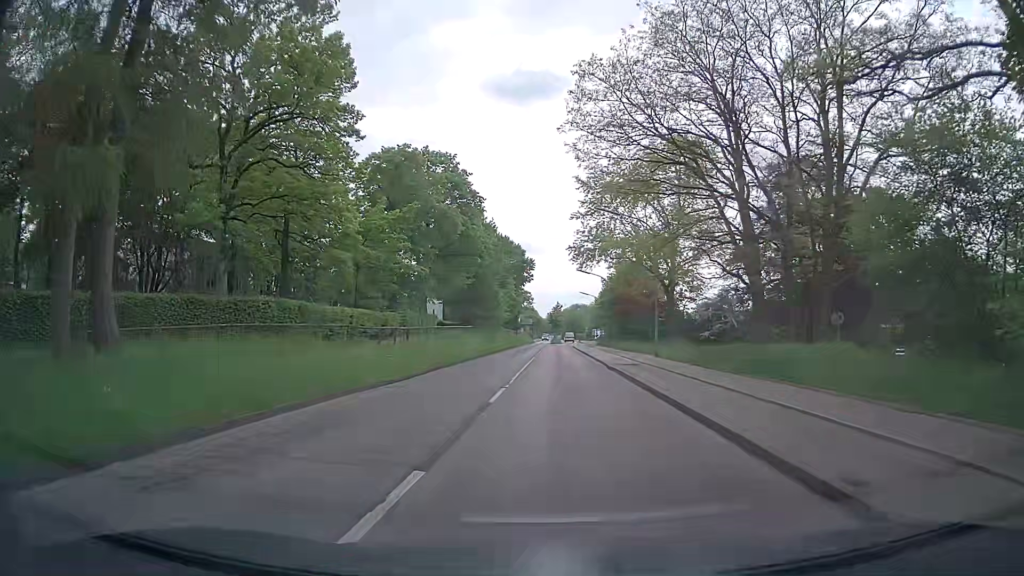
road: tertiary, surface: asphalt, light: Day
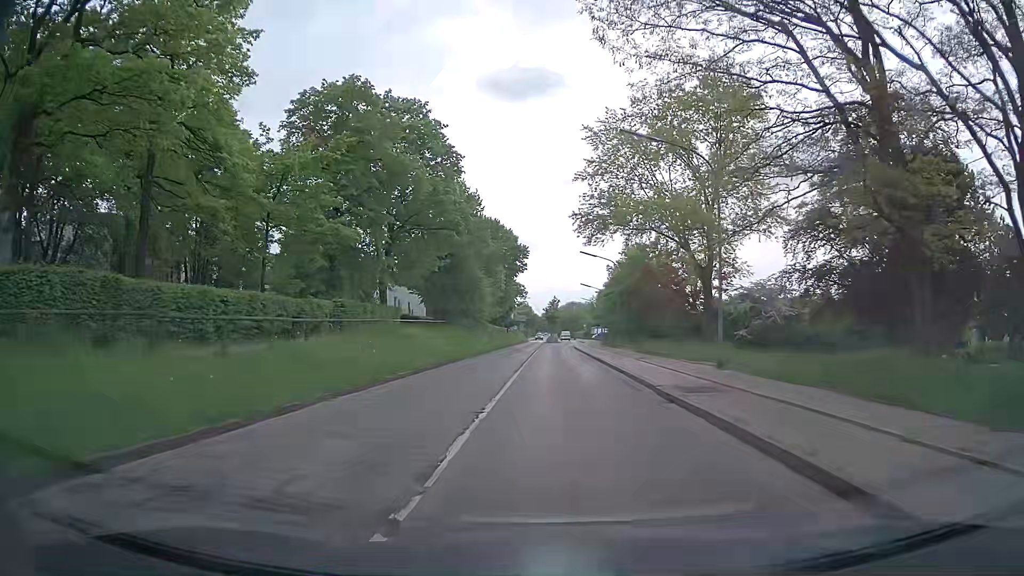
(0.0, +13.1) m; +1°
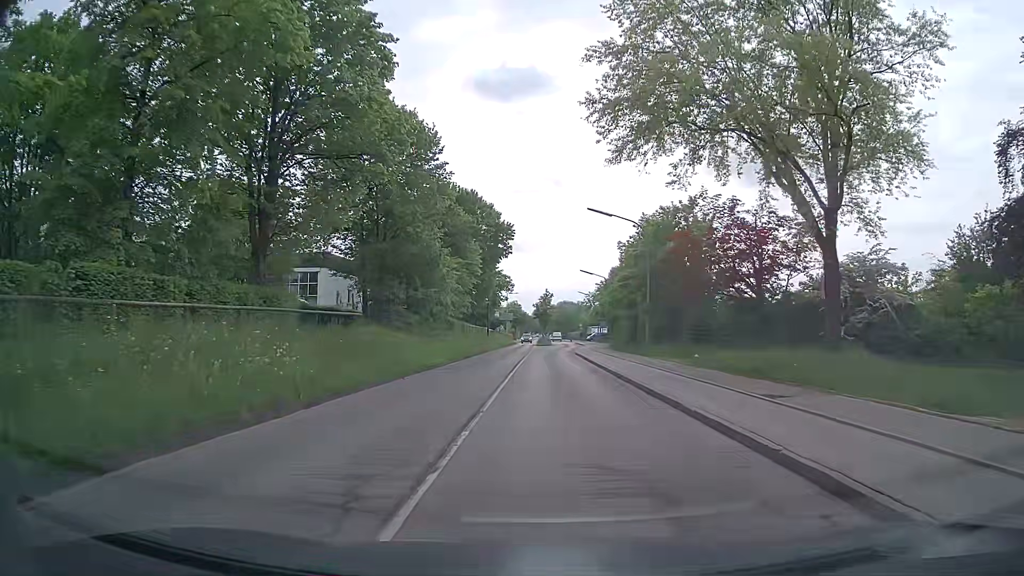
(-0.2, +18.6) m; 0°
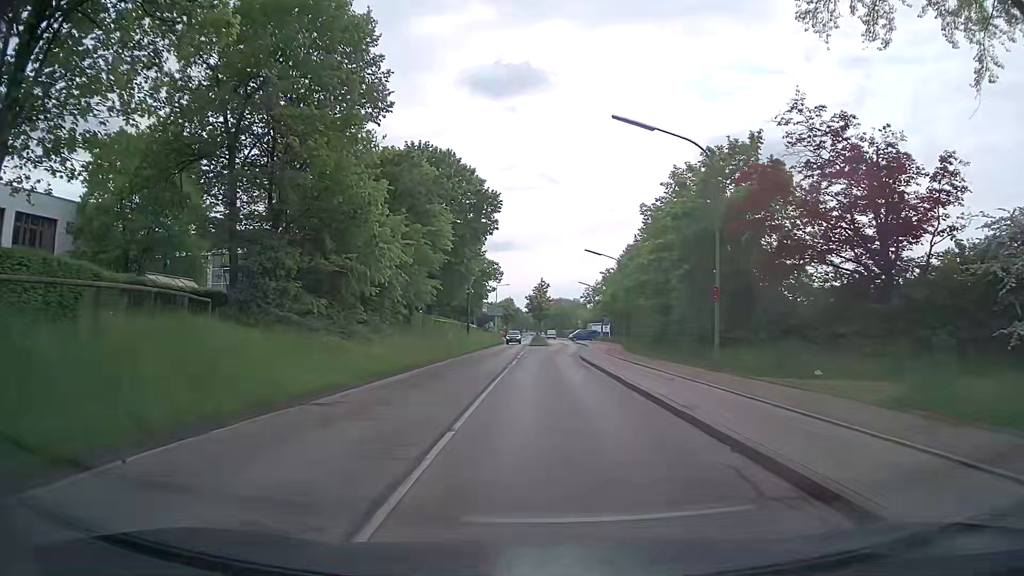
(0.0, +14.7) m; 0°
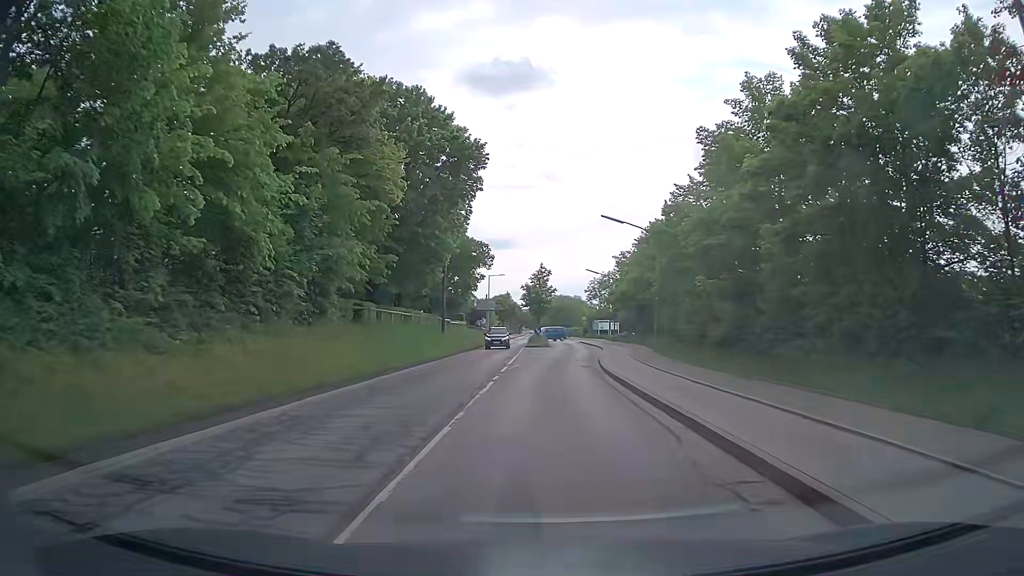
(+0.1, +14.3) m; 0°
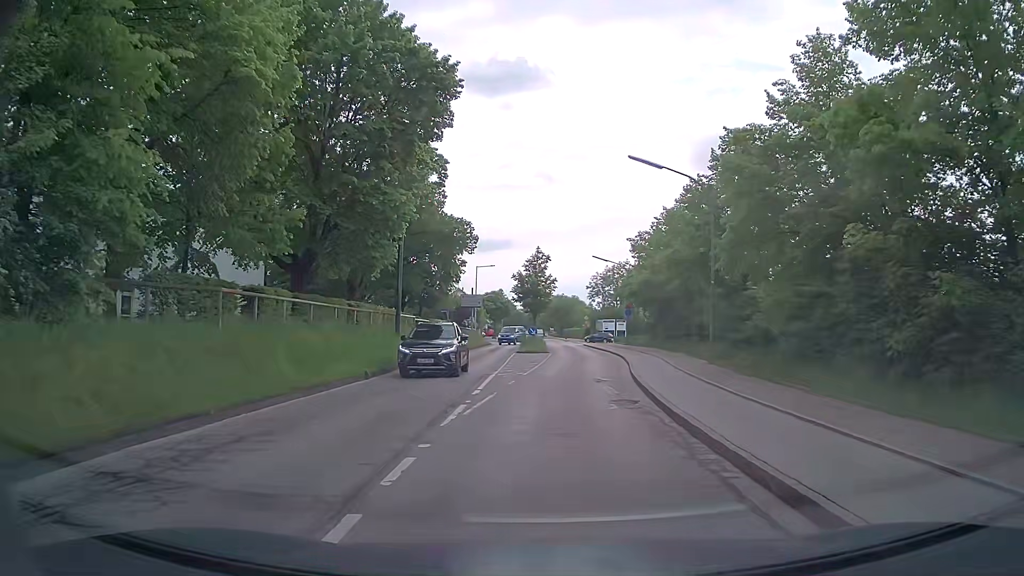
(-0.2, +12.9) m; 0°
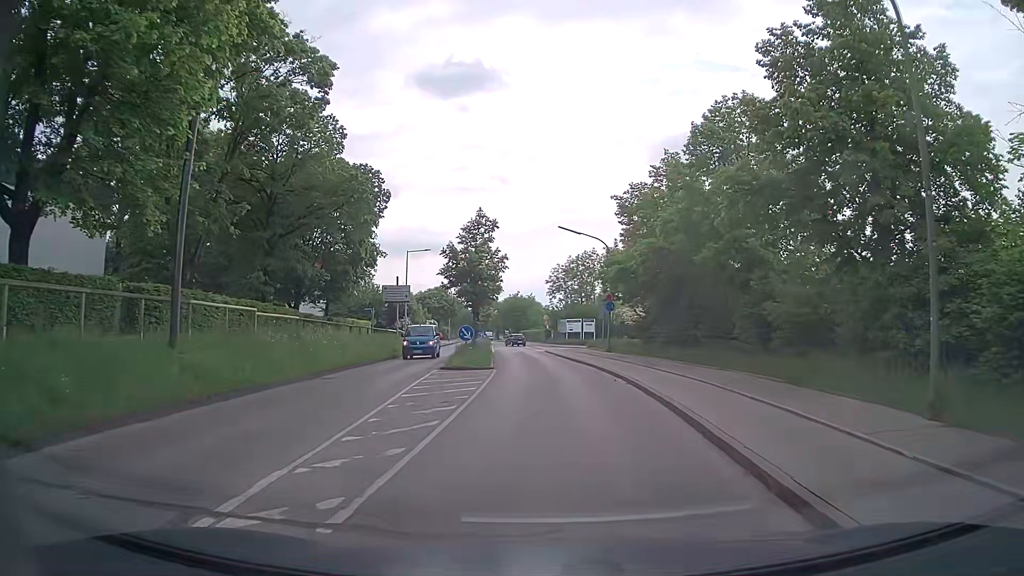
(+0.4, +16.6) m; +4°
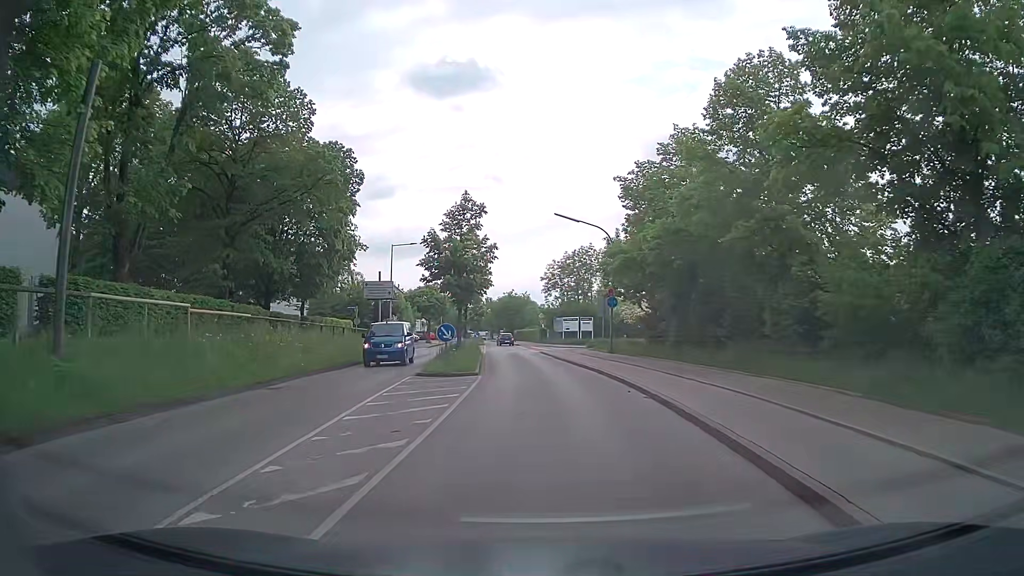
(0.0, +4.1) m; -1°
(0, +10) (0, +20) (-1, +30) (-1, +40) (-1, +50) (+3, +59) (+12, +63) (+22, +63) (+32, +63) (+42, +63) m
